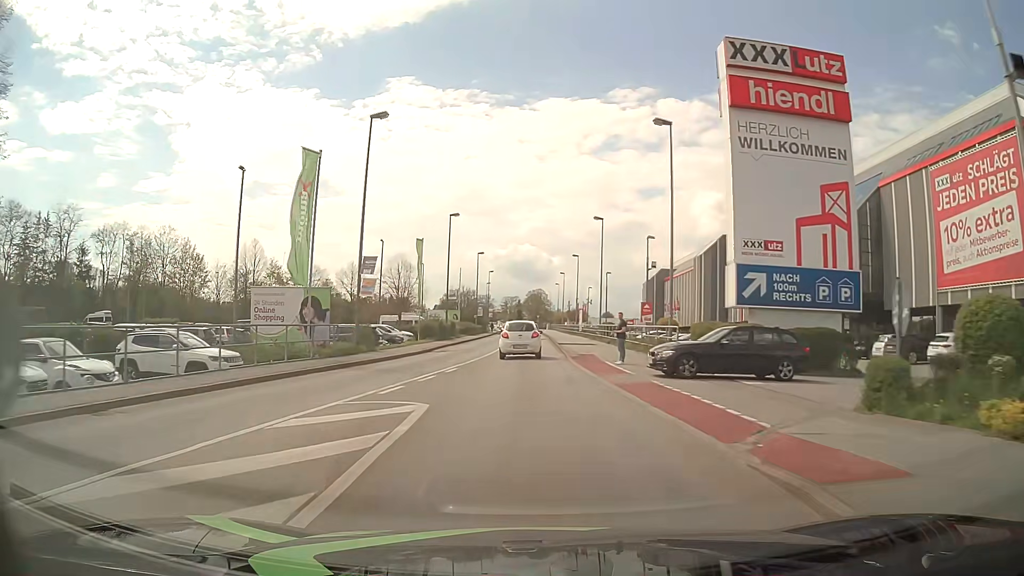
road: tertiary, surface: asphalt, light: Day
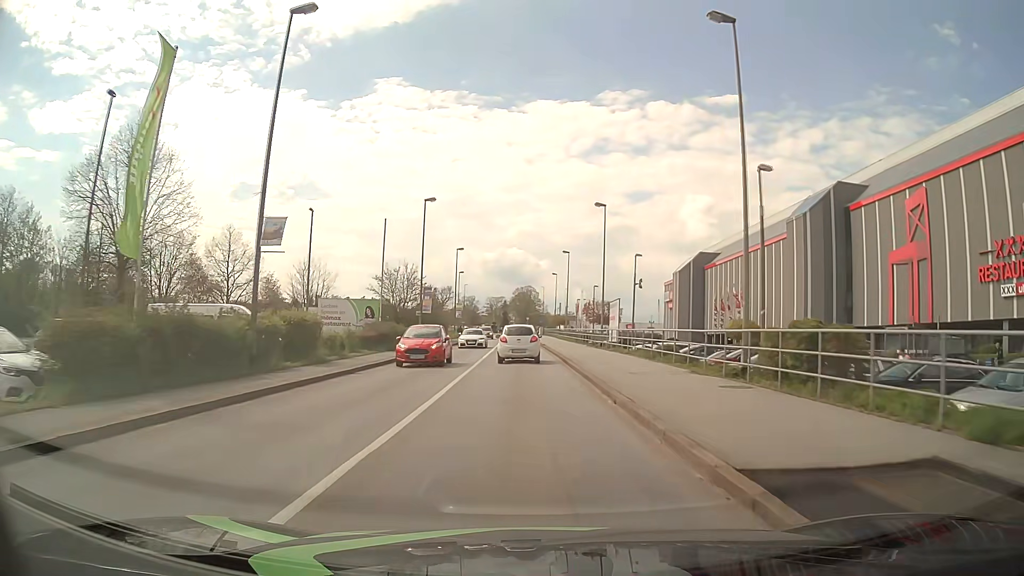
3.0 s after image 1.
(-0.6, +38.1) m; 0°
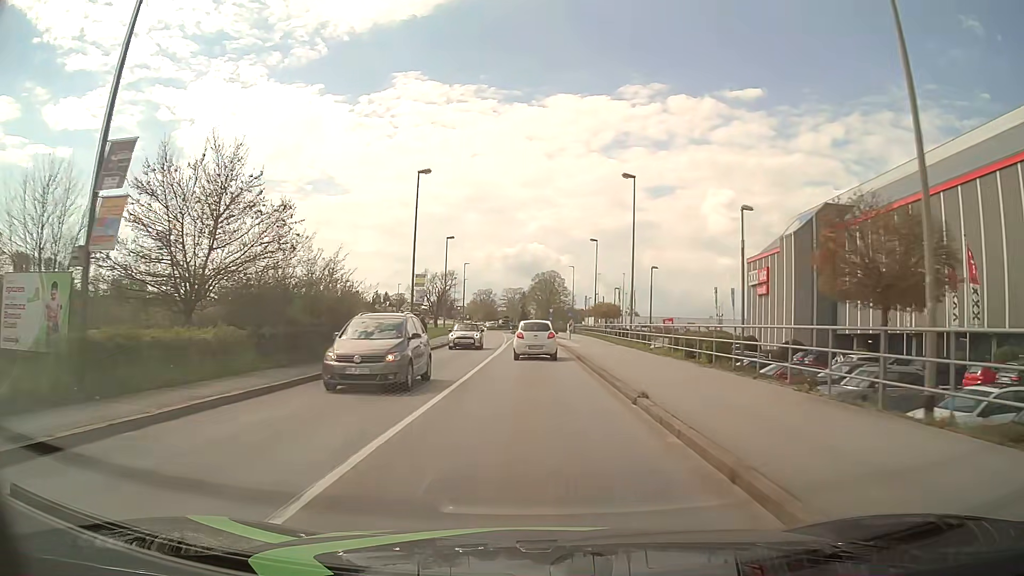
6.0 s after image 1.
(-0.4, +37.8) m; -1°
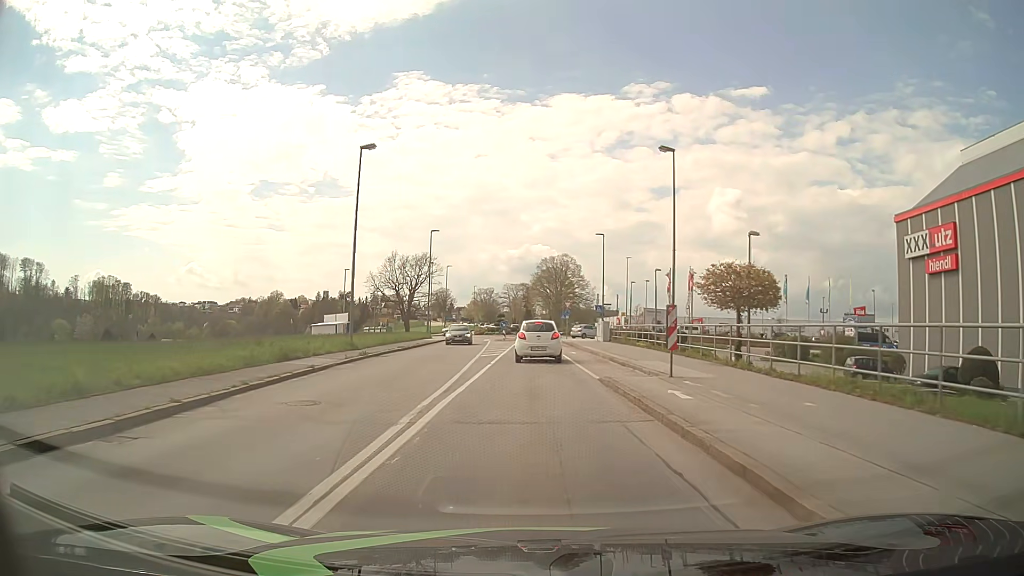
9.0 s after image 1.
(-0.3, +37.0) m; -1°
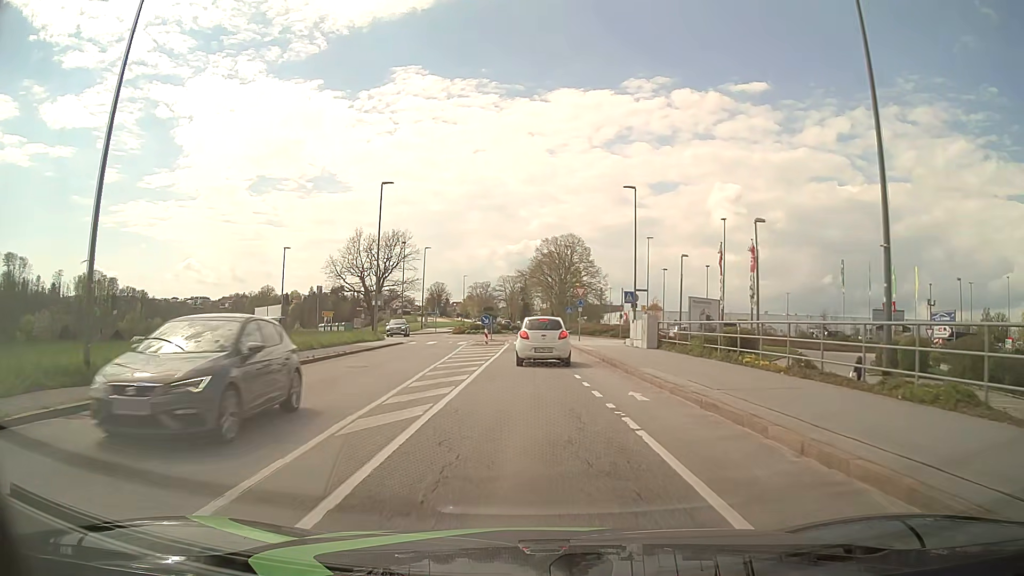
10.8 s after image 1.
(+0.1, +20.3) m; 0°
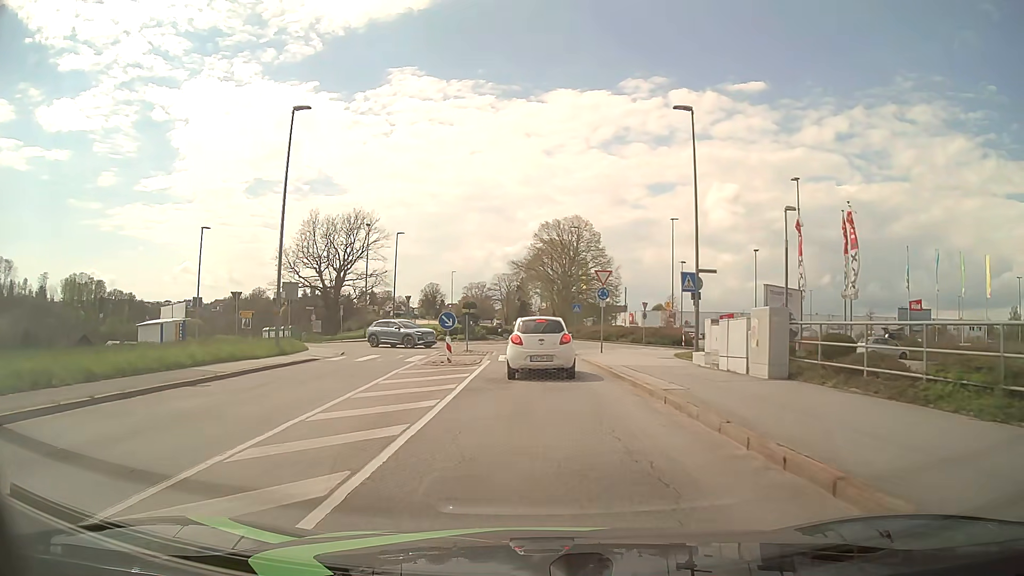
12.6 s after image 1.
(0.0, +16.2) m; 0°
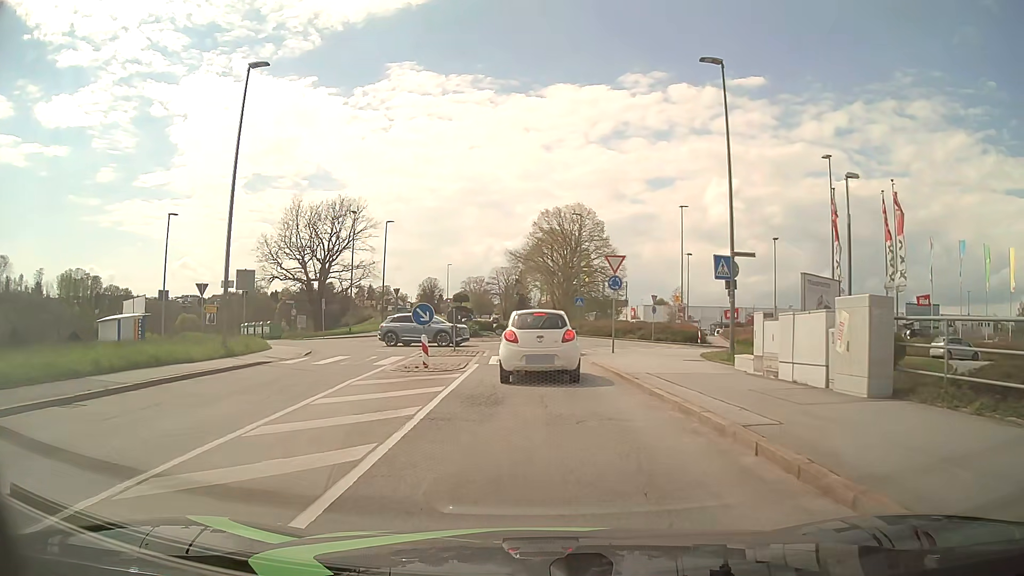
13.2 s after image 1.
(0.0, +4.6) m; 0°
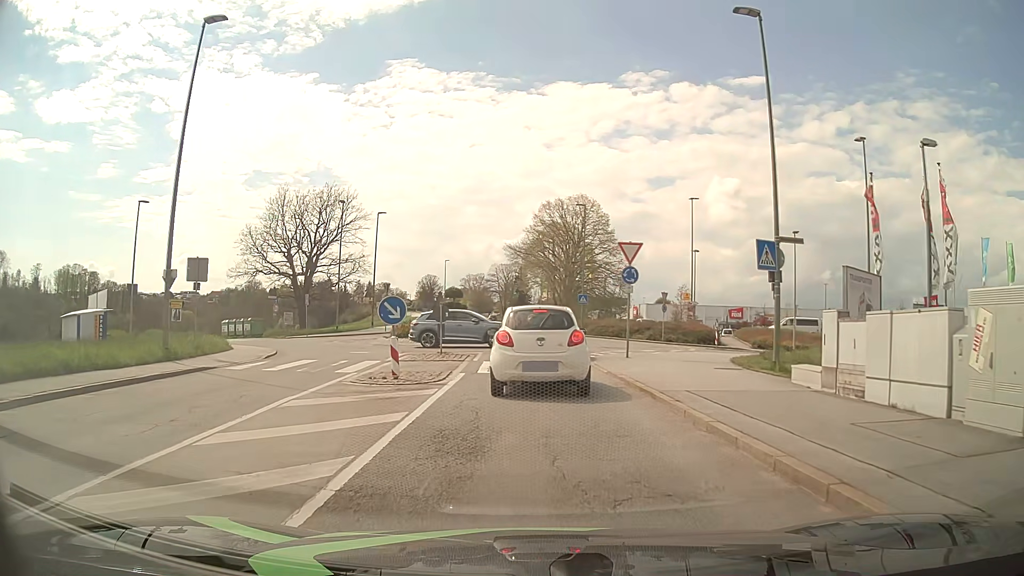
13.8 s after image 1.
(0.0, +3.7) m; 0°
(0, +10) (0, +20) (+2, +30) (+4, +39) (+1, +48) (-2, +58) (-4, +68) (-4, +78) (-5, +88) (-6, +98) m
